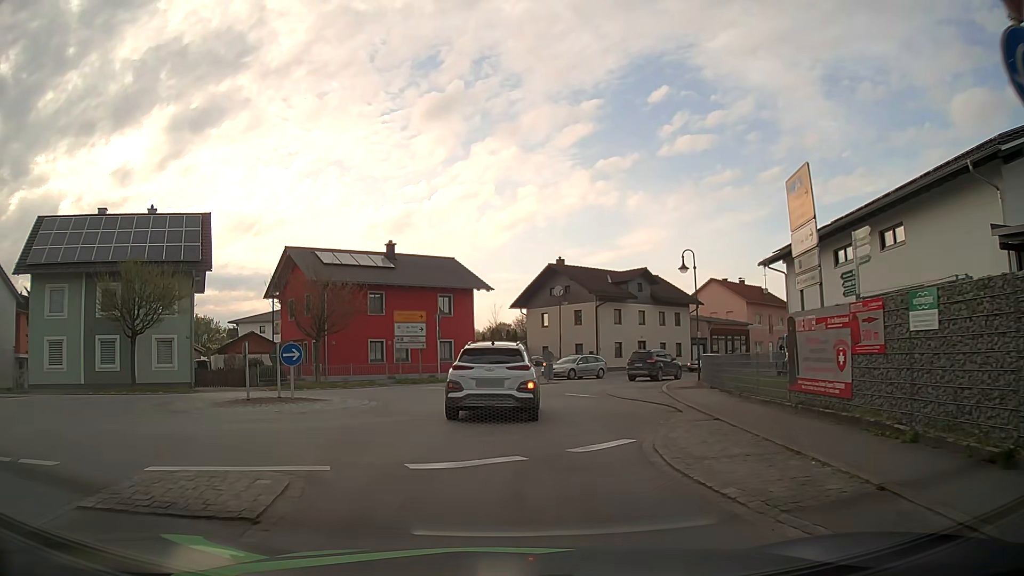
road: secondary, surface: asphalt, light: Day
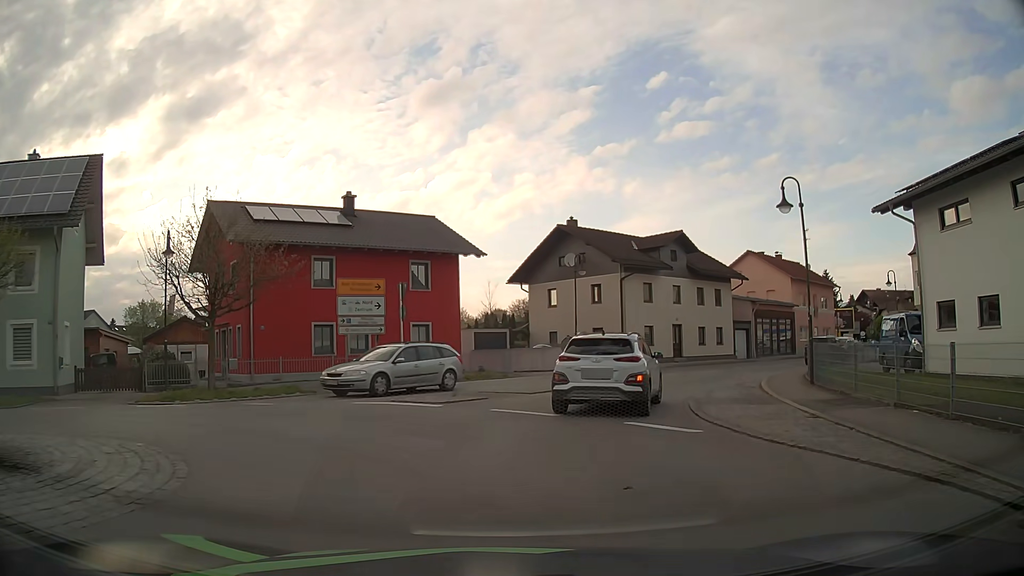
(0.0, +11.9) m; 0°
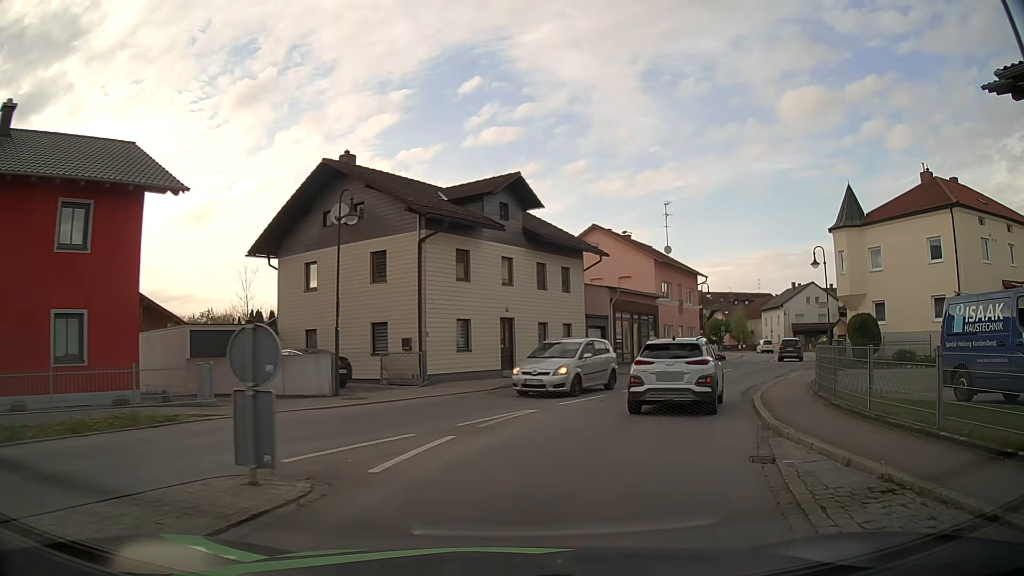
(+2.1, +15.2) m; +18°
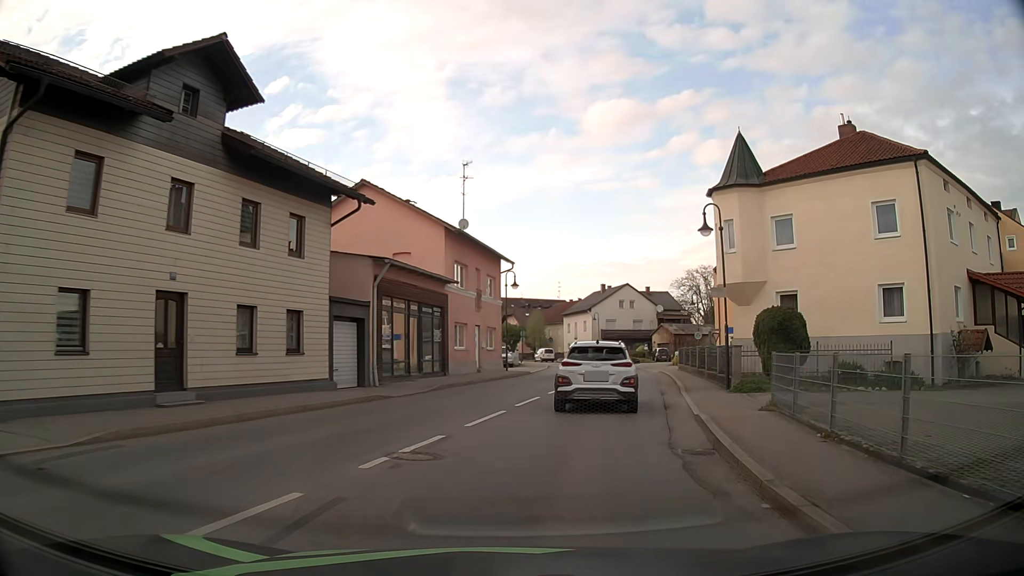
(+2.0, +12.6) m; +18°
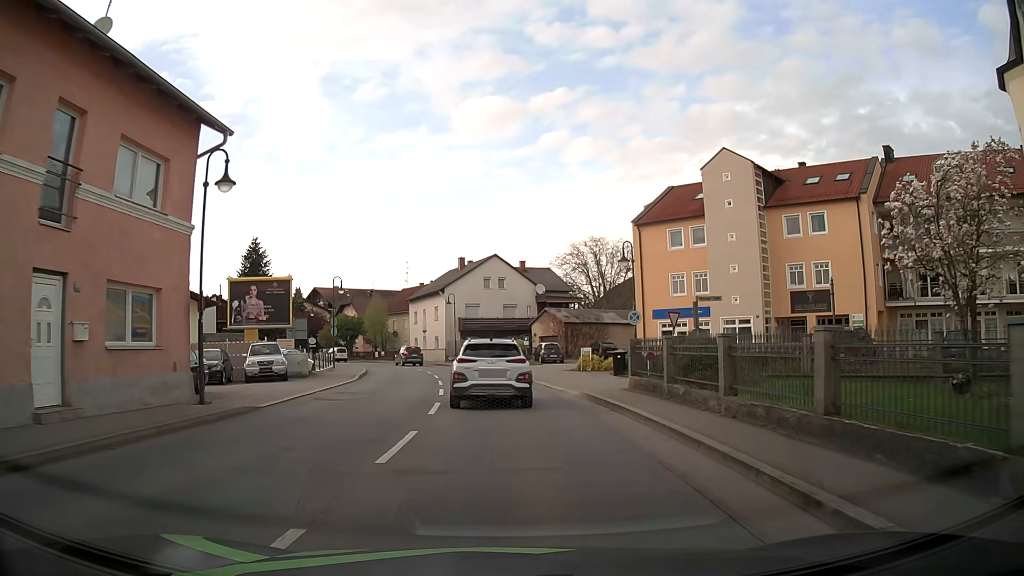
(+3.6, +24.4) m; +12°
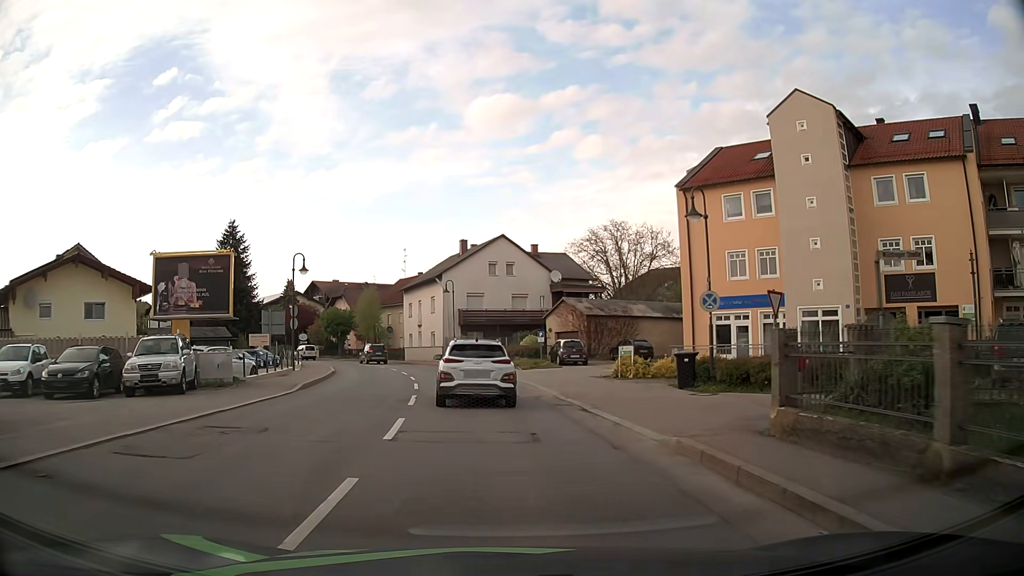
(0.0, +9.8) m; 0°
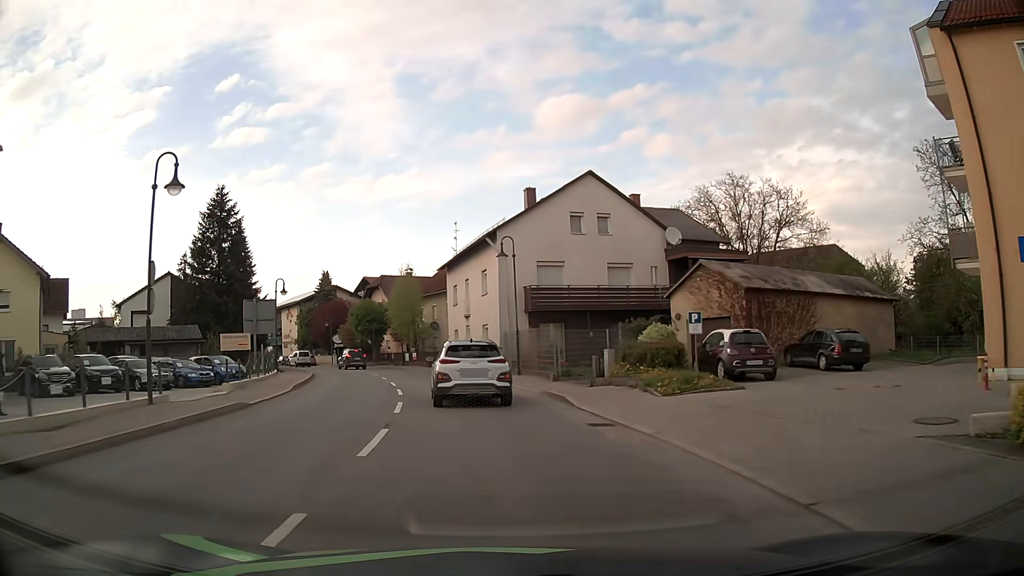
(-1.0, +19.5) m; -7°
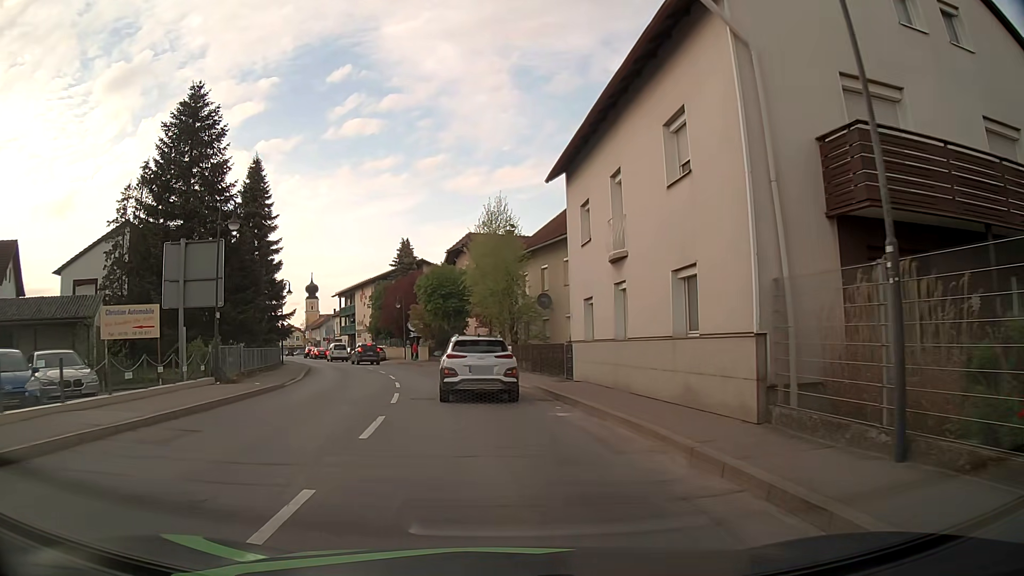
(-1.7, +22.8) m; -9°
